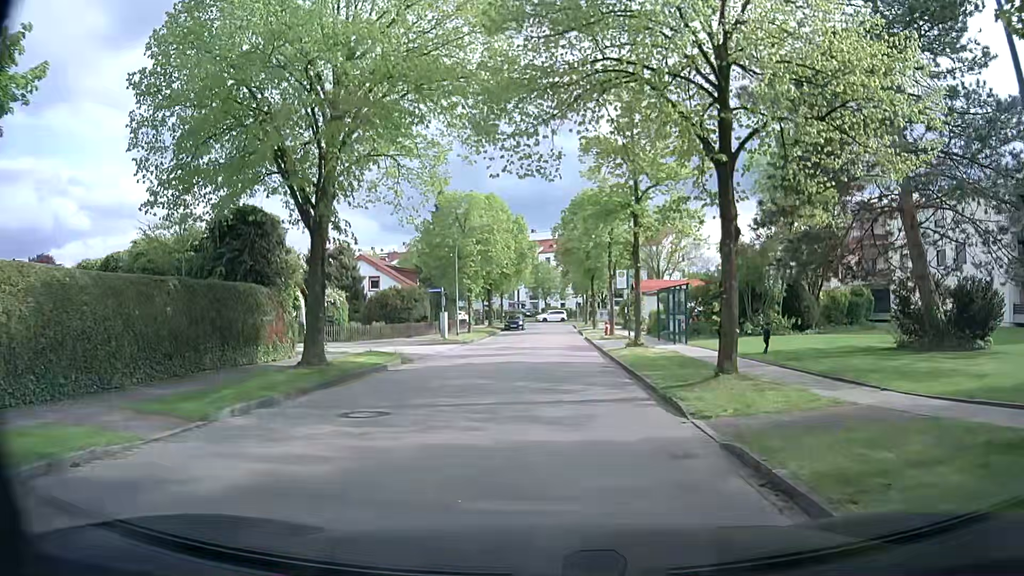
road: residential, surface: asphalt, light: Day
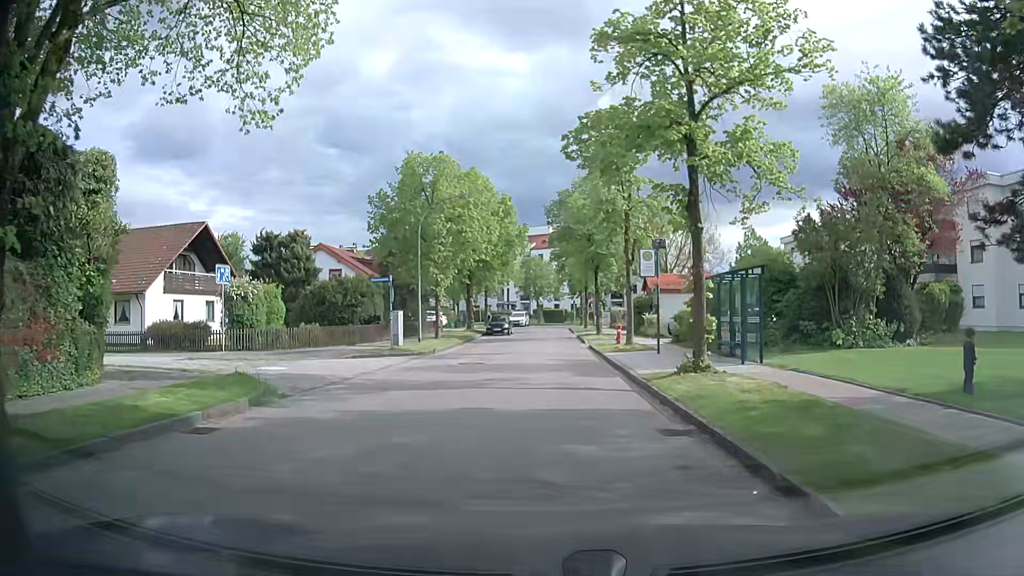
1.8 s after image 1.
(-0.2, +10.9) m; -1°
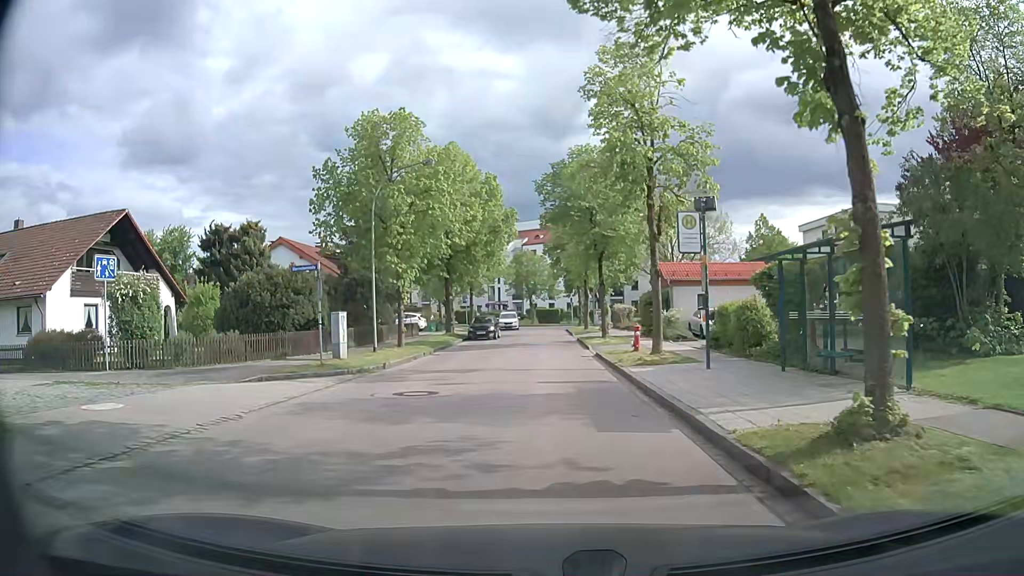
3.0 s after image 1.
(0.0, +7.8) m; +1°
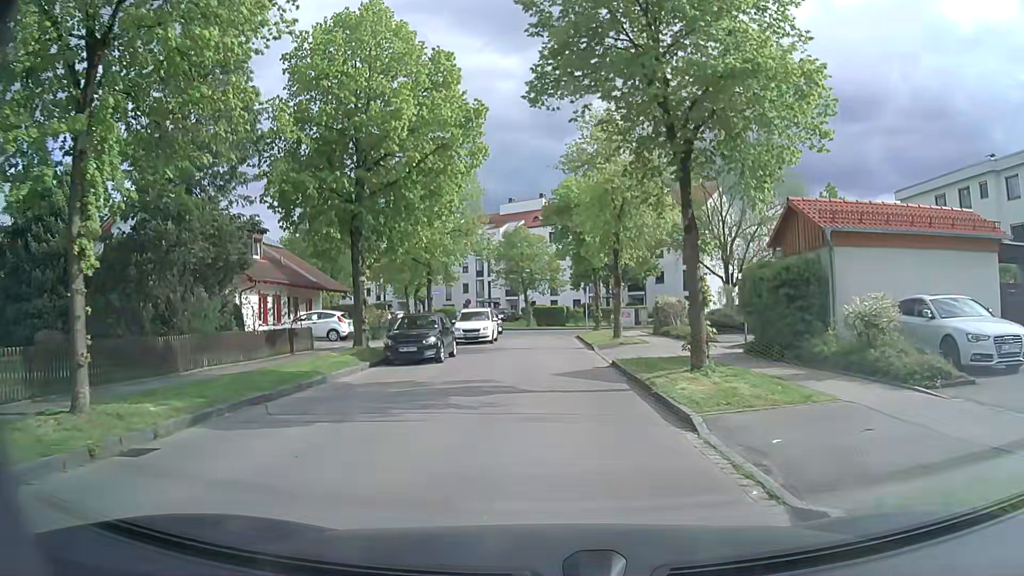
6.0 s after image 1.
(-0.2, +20.6) m; -1°
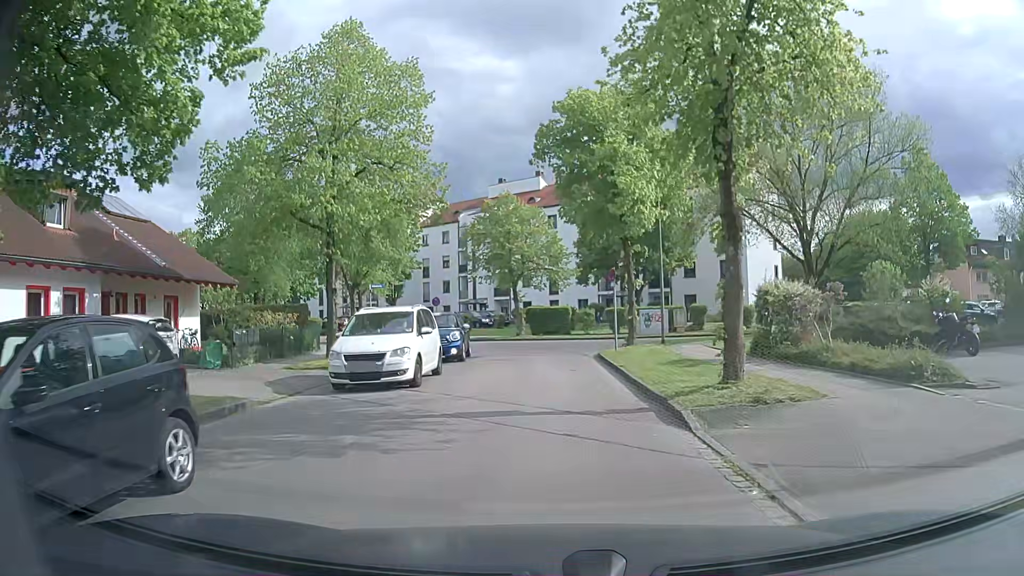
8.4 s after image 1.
(0.0, +16.6) m; 0°
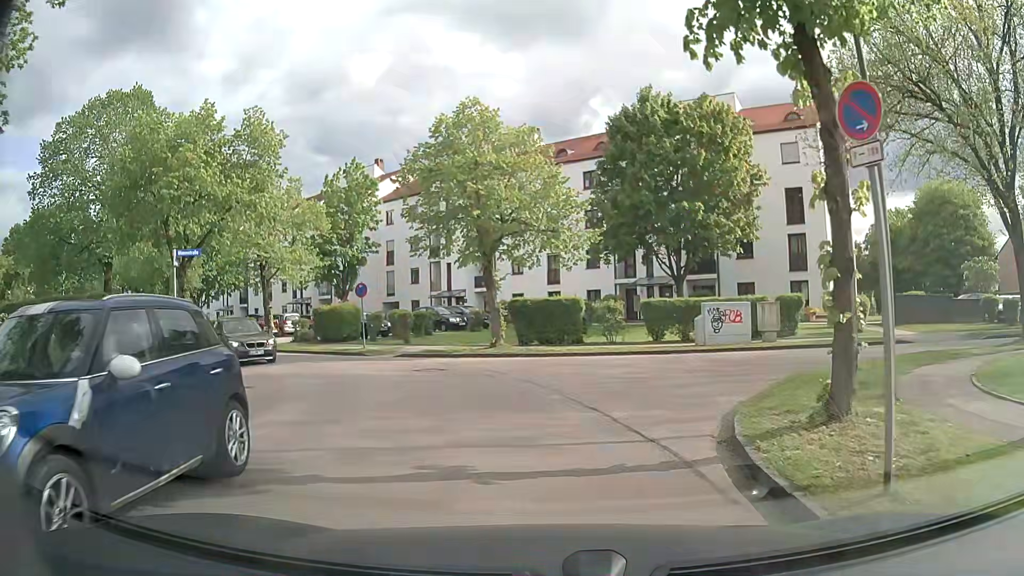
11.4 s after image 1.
(0.0, +17.1) m; 0°
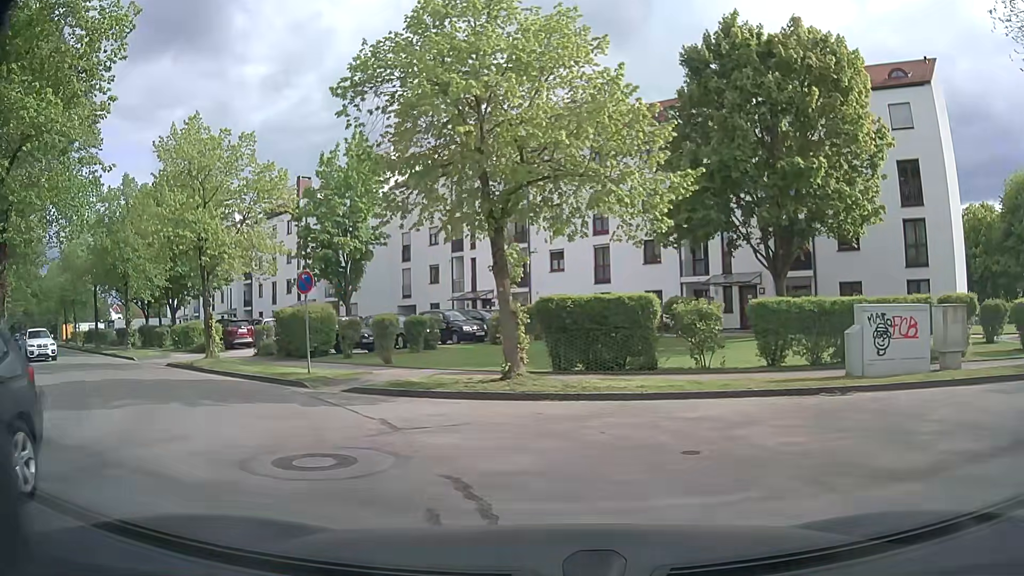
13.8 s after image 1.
(-0.1, +9.9) m; -4°
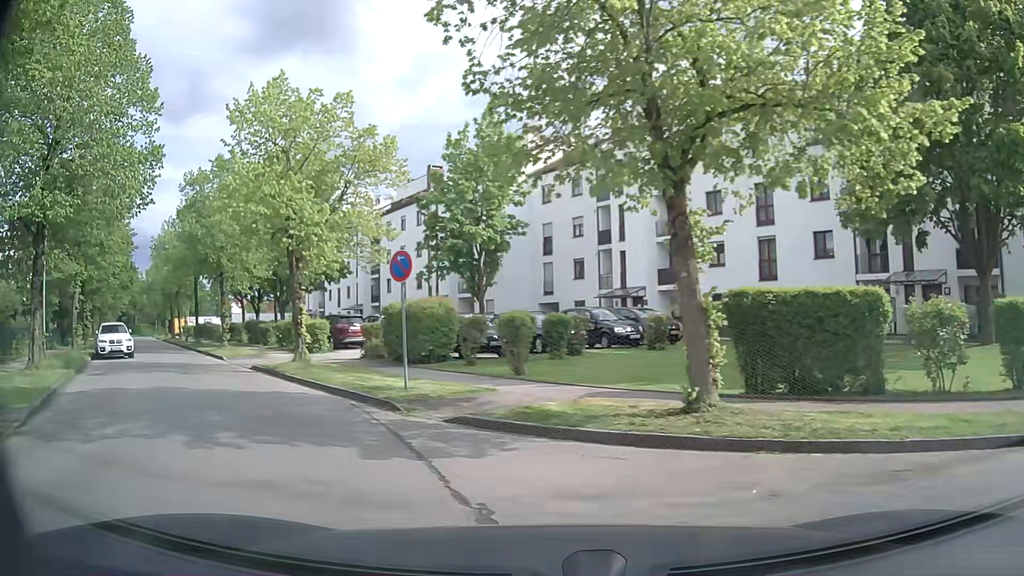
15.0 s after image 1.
(-0.4, +4.7) m; -12°
